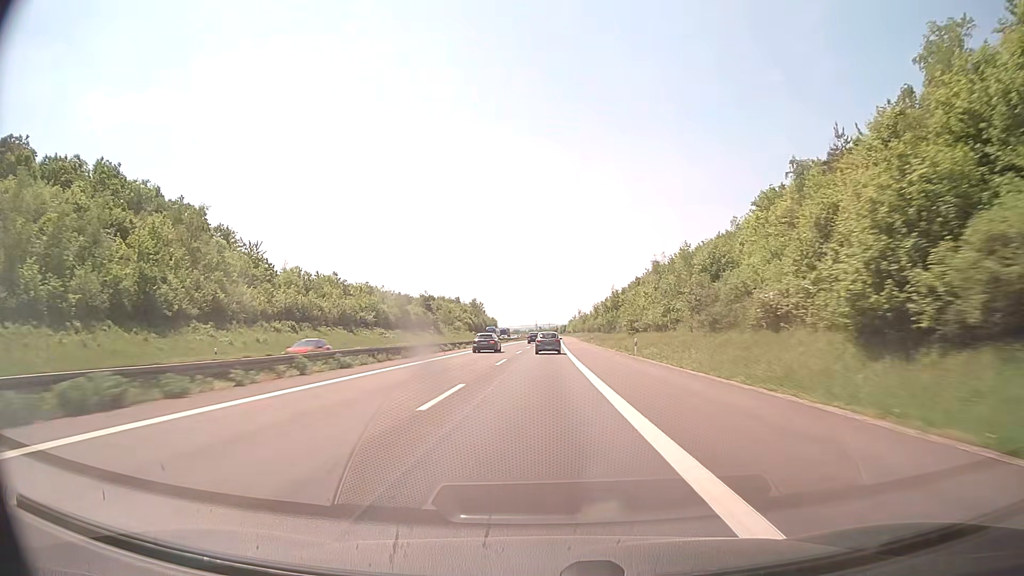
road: motorway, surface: concrete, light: Day
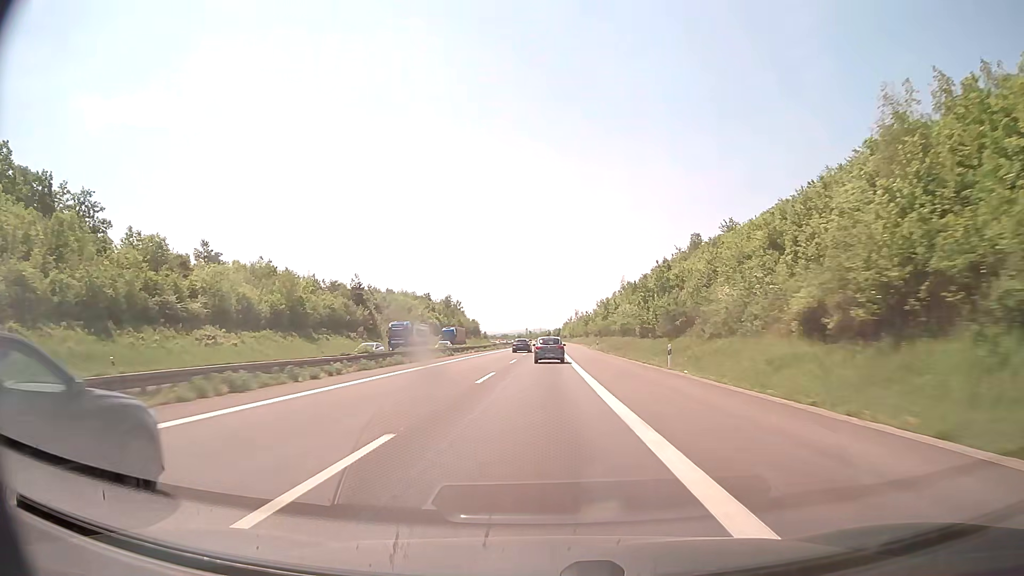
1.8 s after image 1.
(+0.4, +62.0) m; +1°
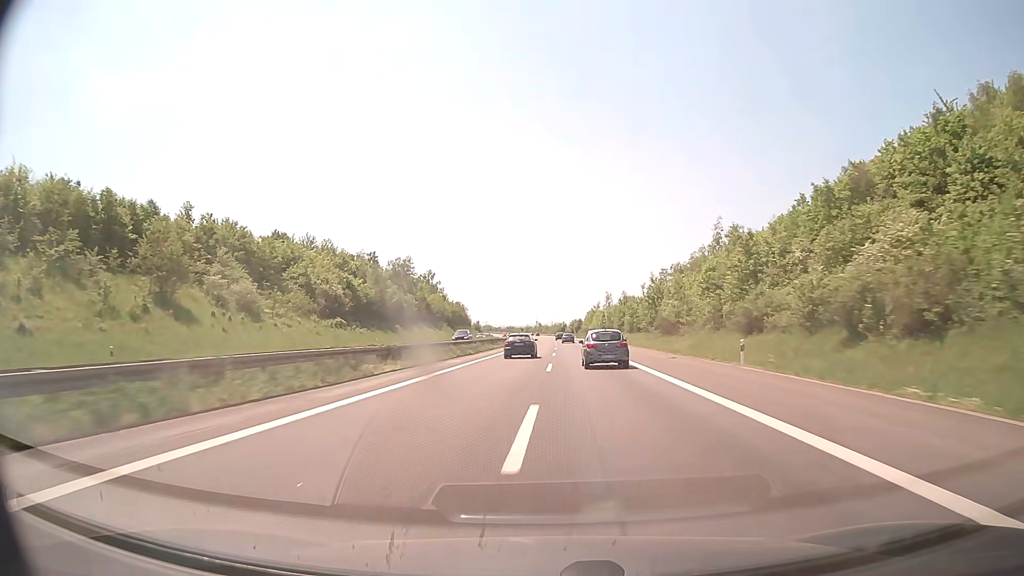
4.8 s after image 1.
(-1.2, +103.8) m; -1°
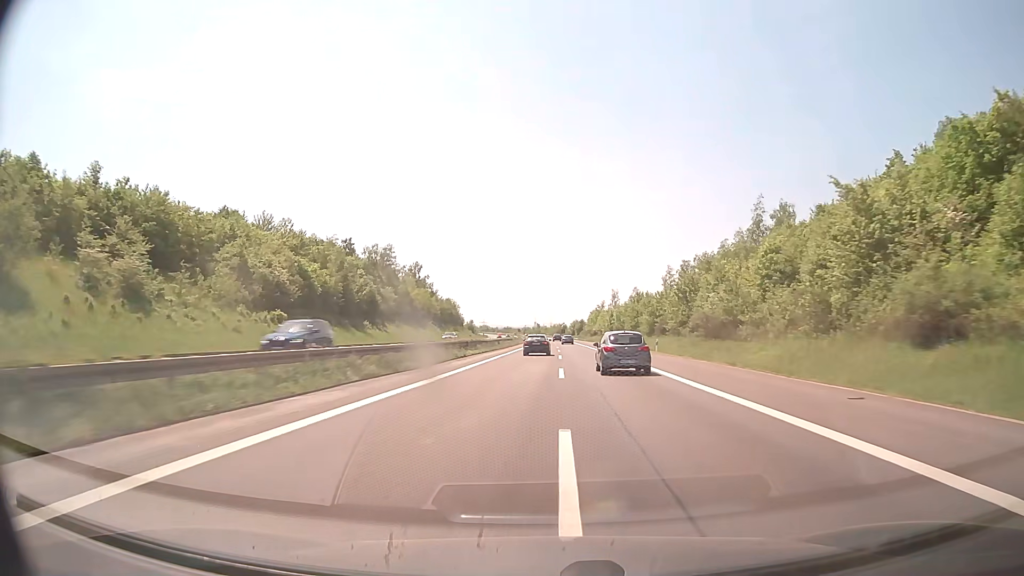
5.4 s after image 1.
(0.0, +21.1) m; 0°
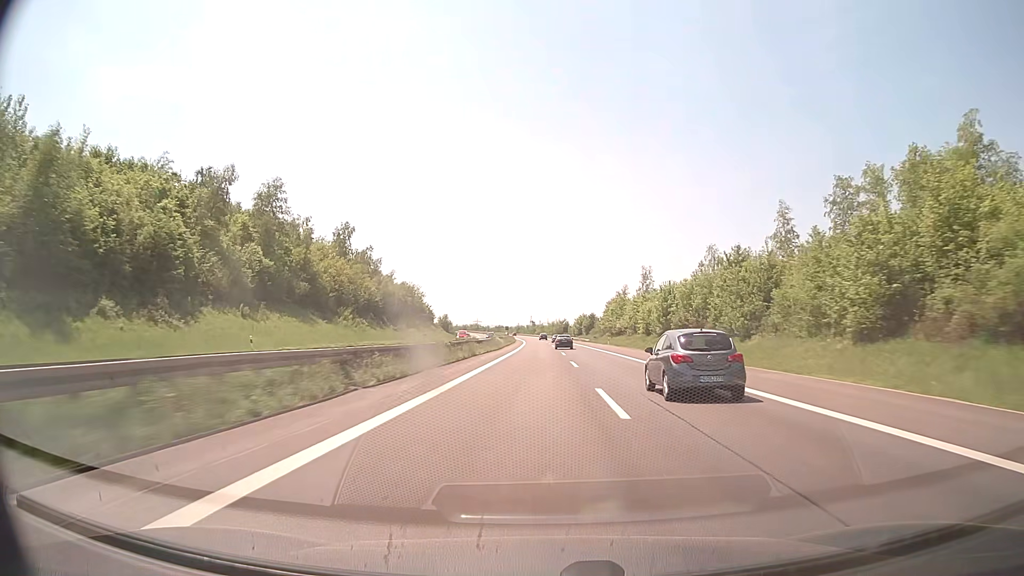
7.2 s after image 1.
(+0.3, +63.9) m; 0°
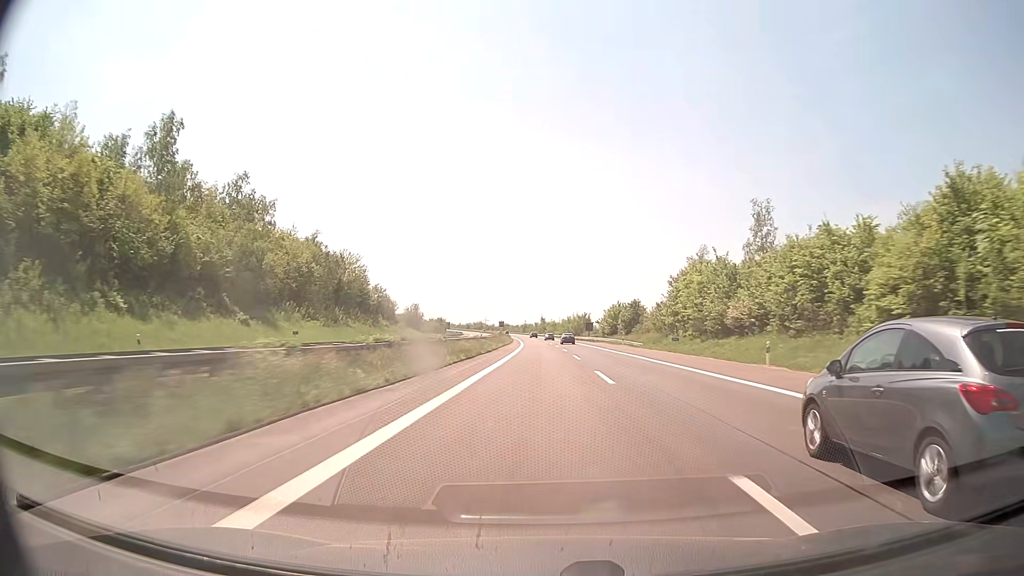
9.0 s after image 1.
(-0.2, +64.4) m; -1°
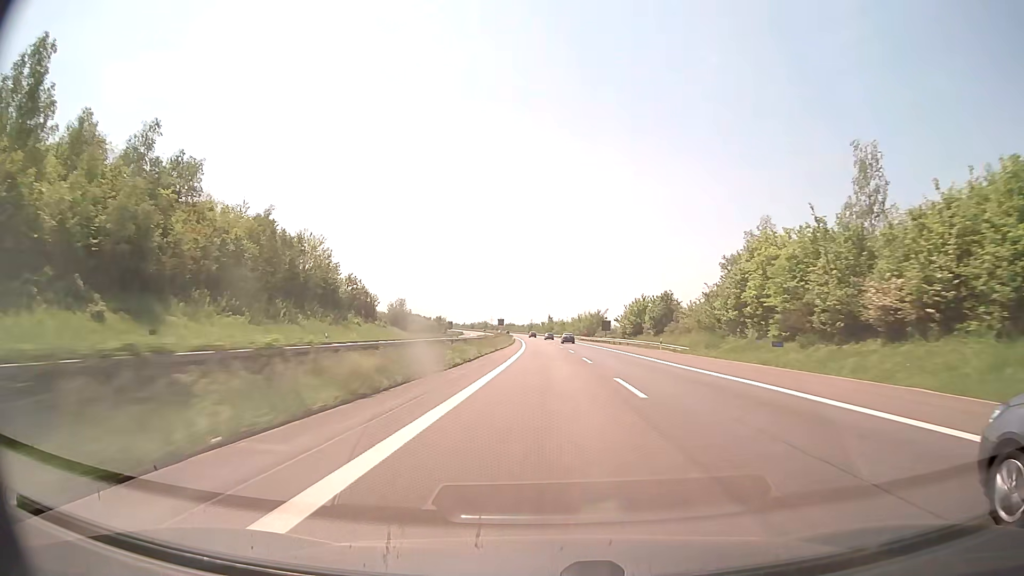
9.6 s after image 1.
(-0.1, +21.5) m; -1°
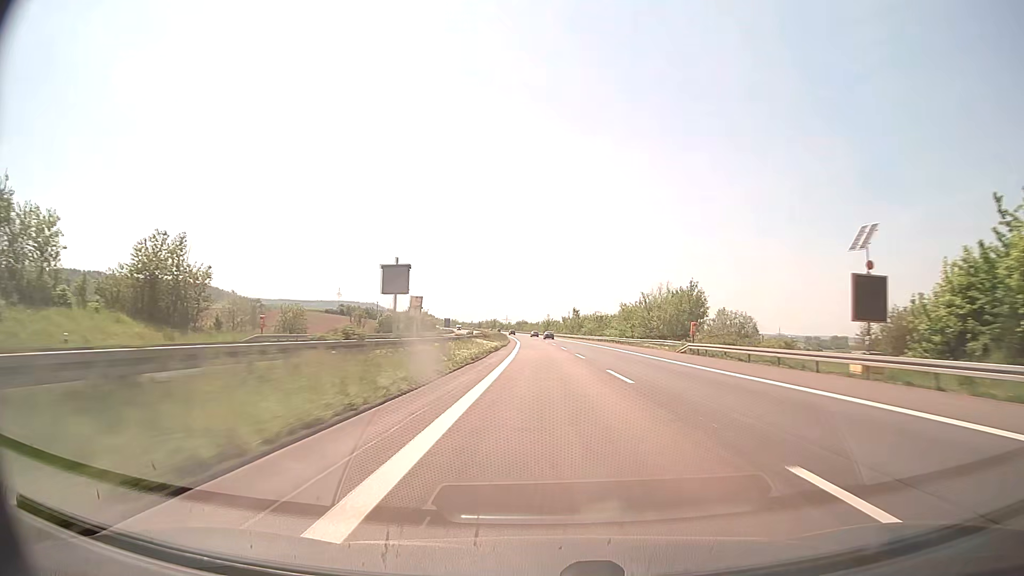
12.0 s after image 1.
(-1.2, +85.2) m; -2°
(0, +10) (0, +20) (0, +30) (0, +40) (0, +50) (-1, +60) (-1, +70) (-1, +80) (-1, +90) (-2, +100) m
